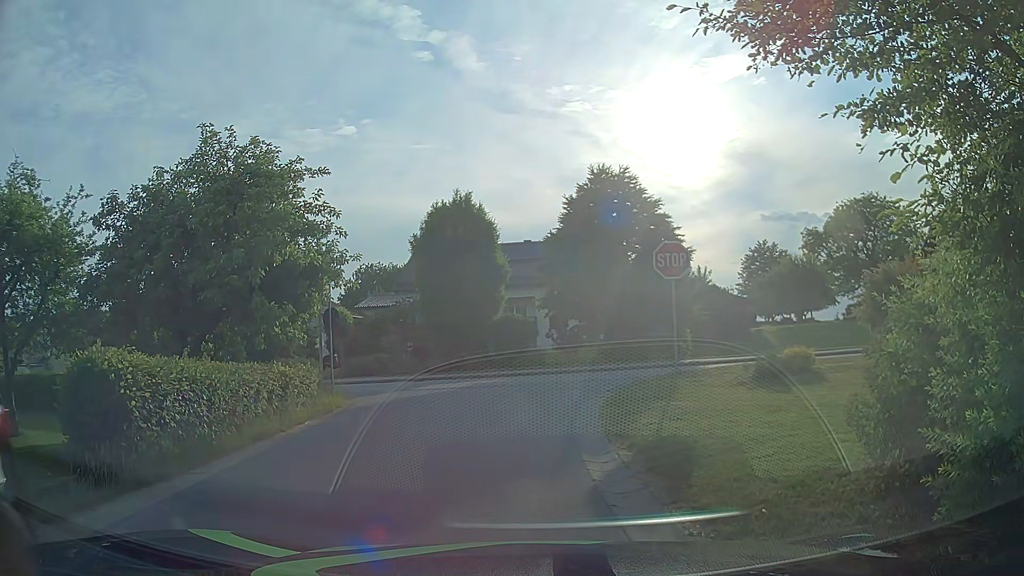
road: residential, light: Day
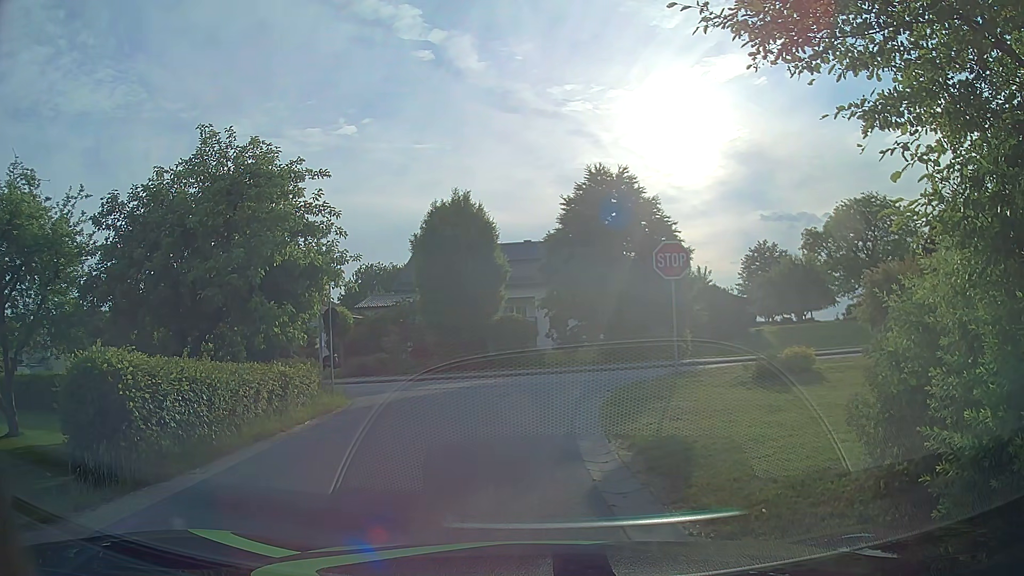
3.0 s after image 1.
(0.0, 0.0) m; 0°
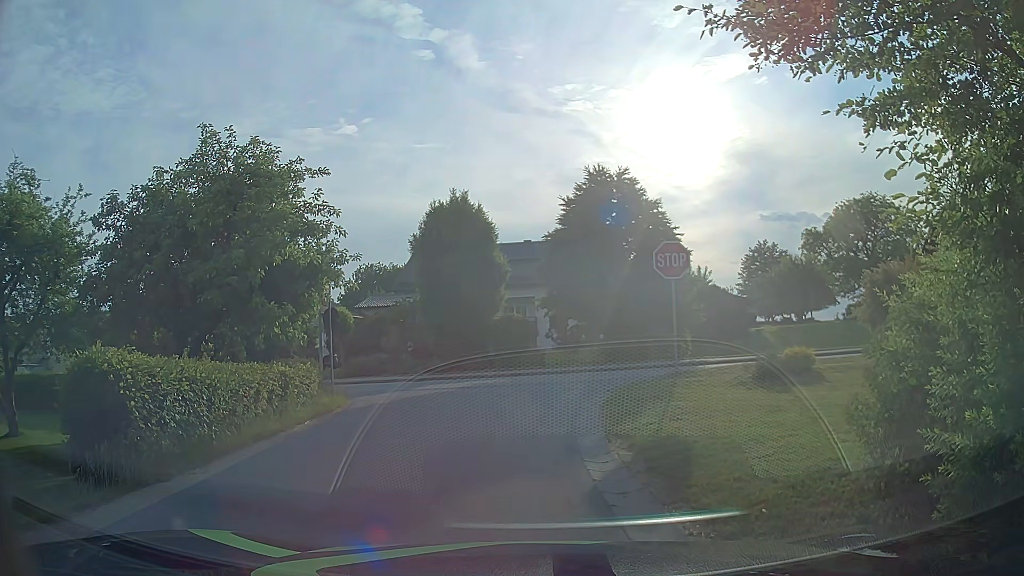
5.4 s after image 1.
(0.0, 0.0) m; 0°
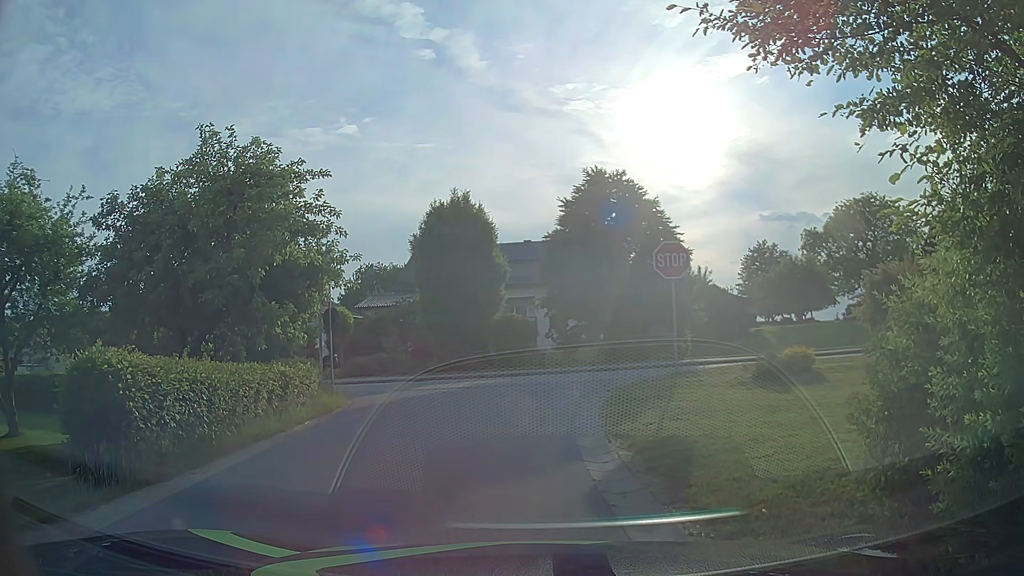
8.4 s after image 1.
(0.0, 0.0) m; 0°
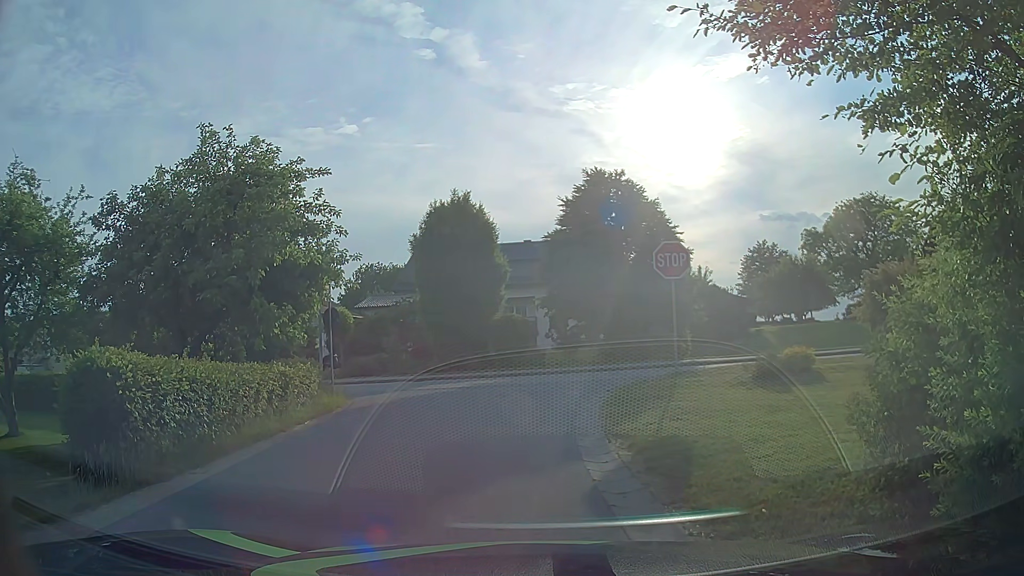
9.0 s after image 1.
(0.0, 0.0) m; 0°
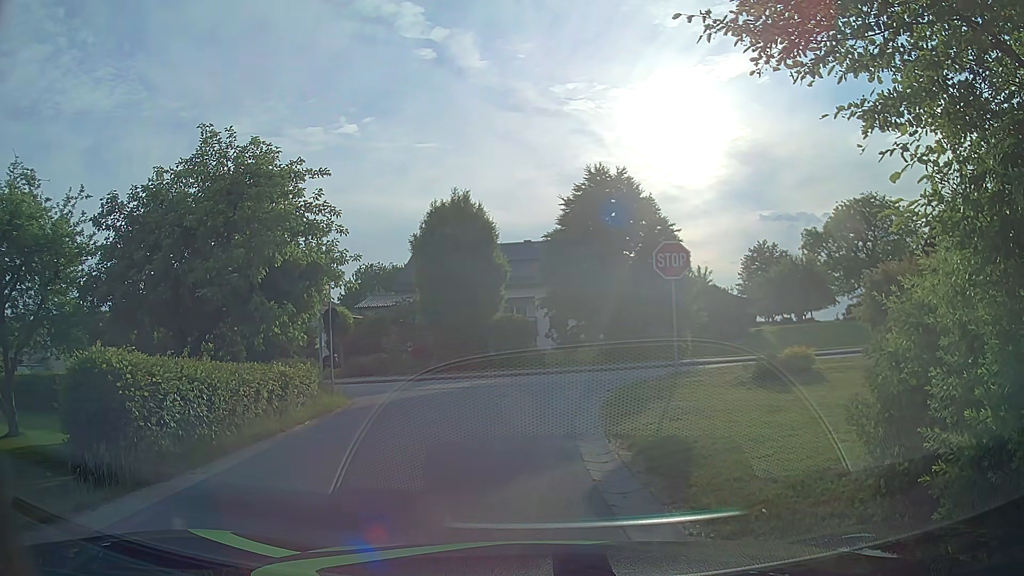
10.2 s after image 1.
(0.0, 0.0) m; 0°
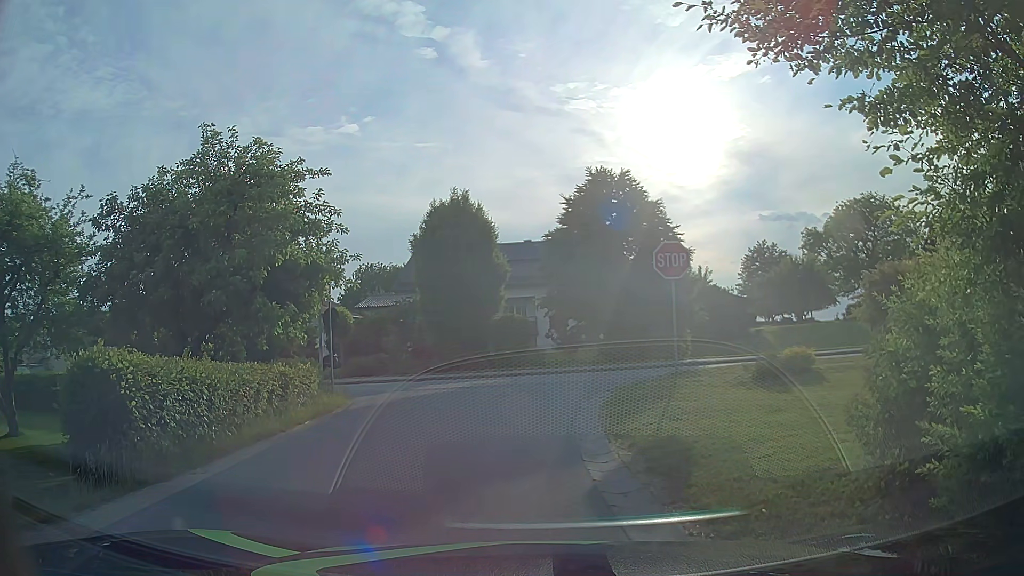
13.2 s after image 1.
(0.0, 0.0) m; 0°
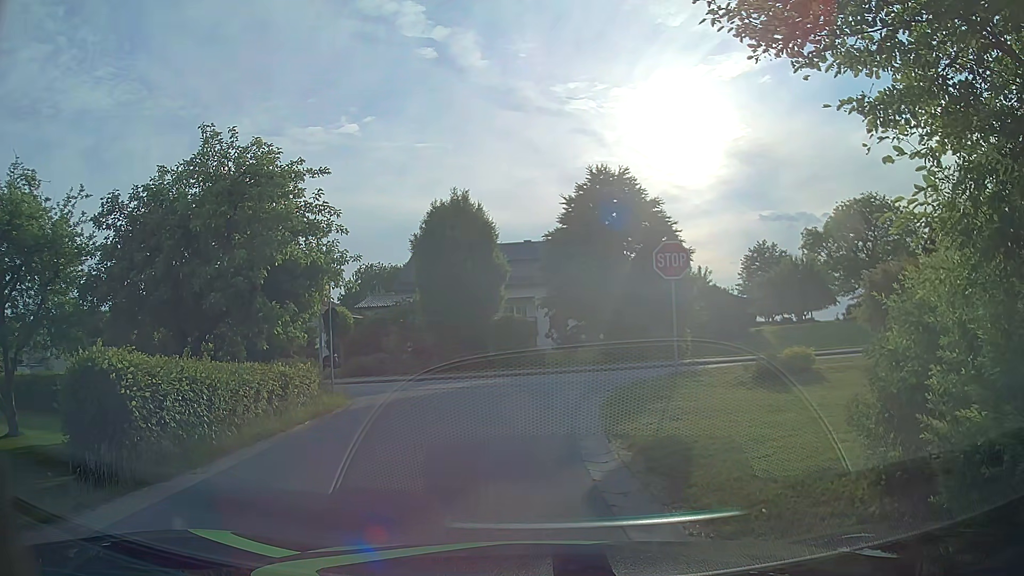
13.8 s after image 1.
(0.0, 0.0) m; 0°
